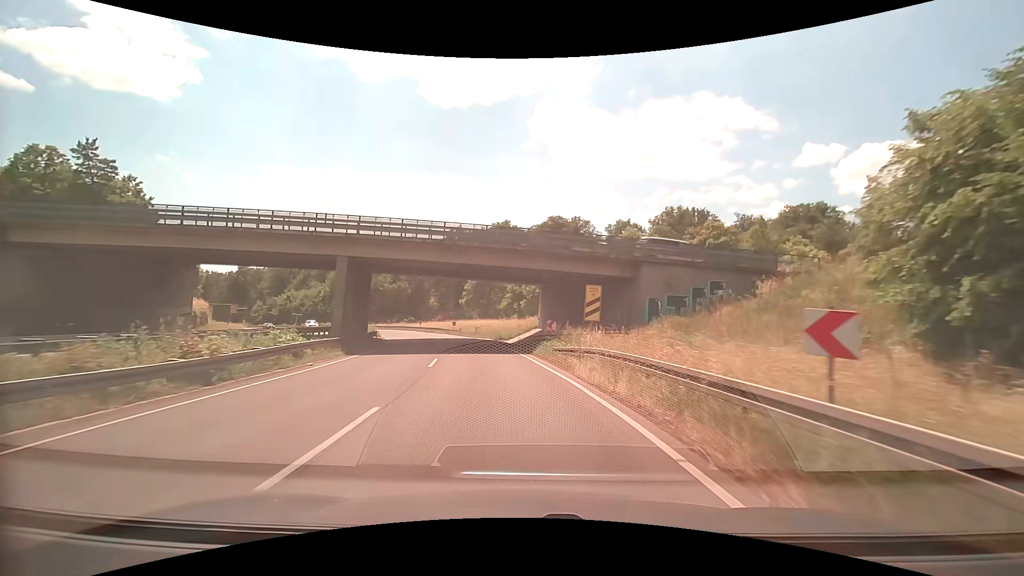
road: trunk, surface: asphalt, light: Day
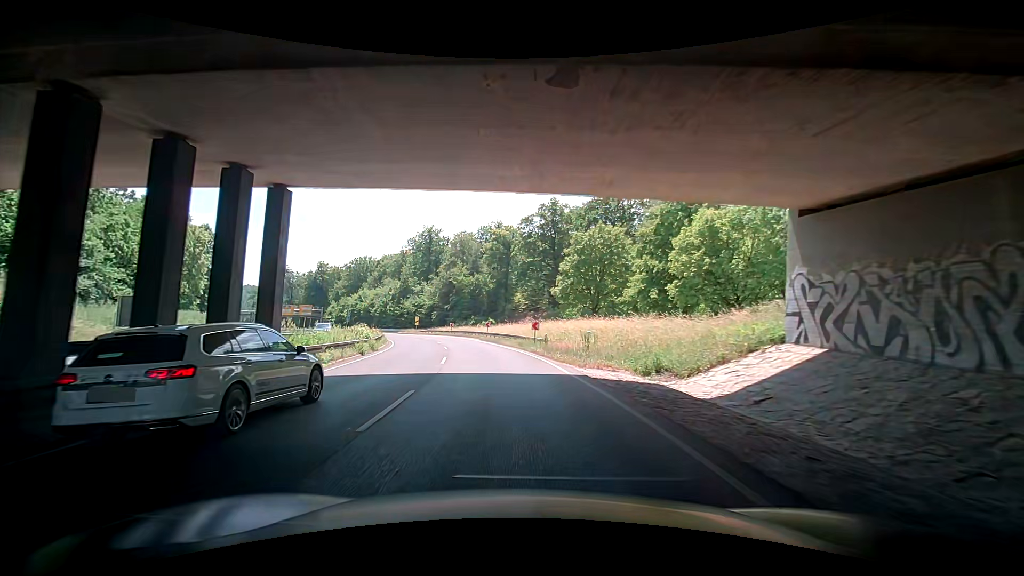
(-3.3, +34.1) m; -9°
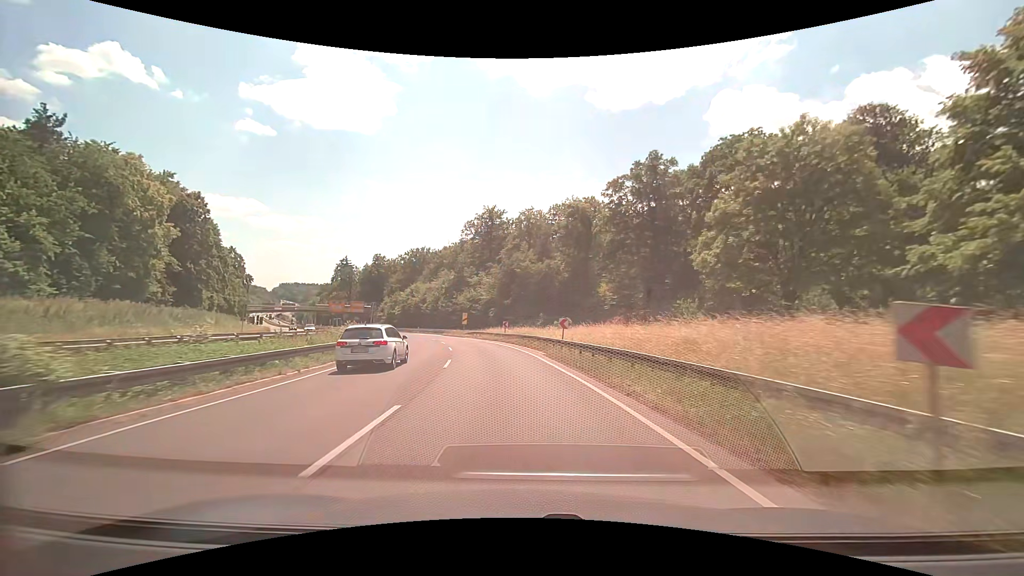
(-1.9, +26.1) m; -10°
(0, +10) (-1, +20) (-2, +30) (-4, +40) (-6, +49) (-9, +59) (-12, +69) (-16, +78) (-20, +87) (-24, +96) m
